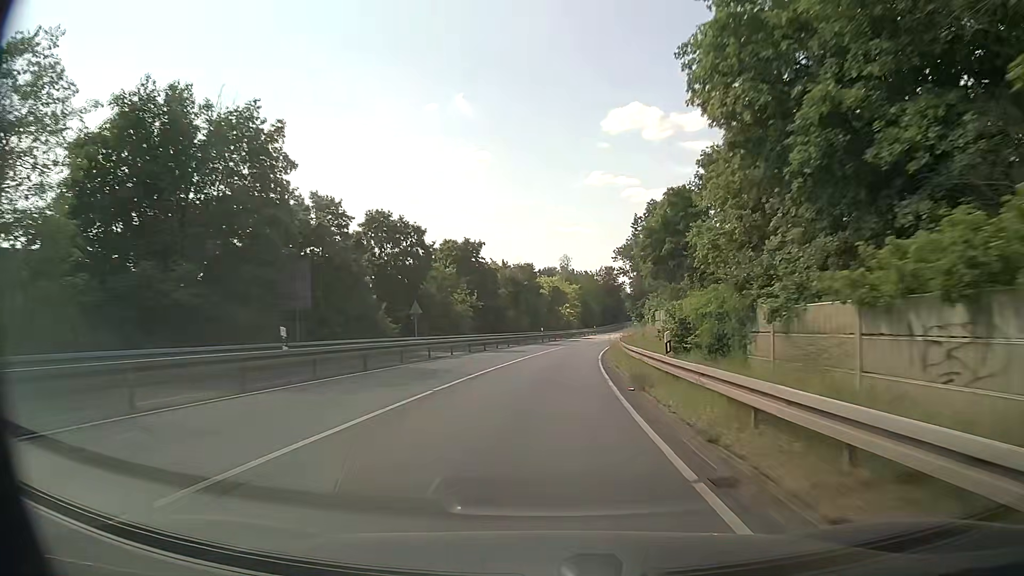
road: tertiary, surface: asphalt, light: Day
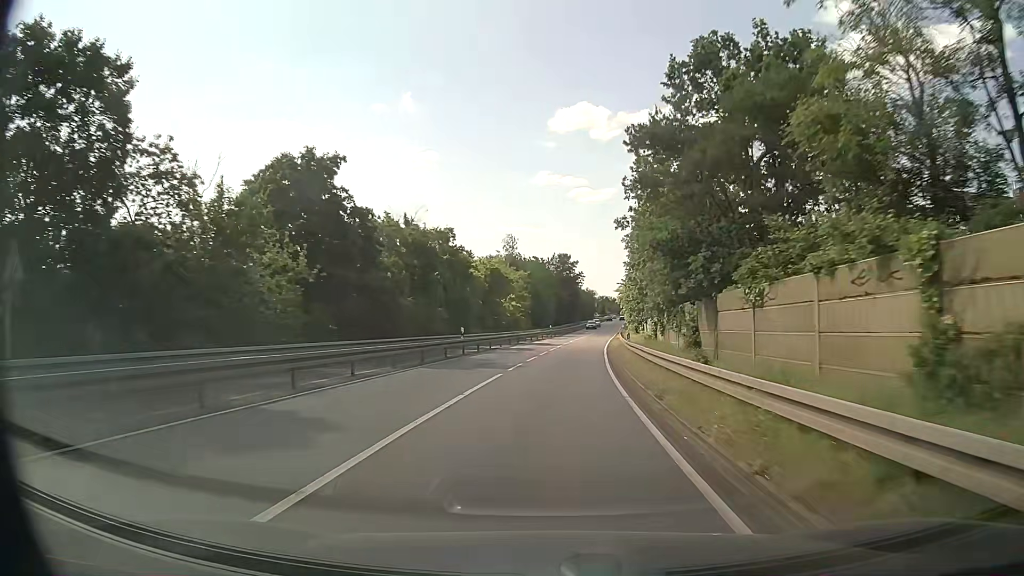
(+0.9, +30.7) m; +4°
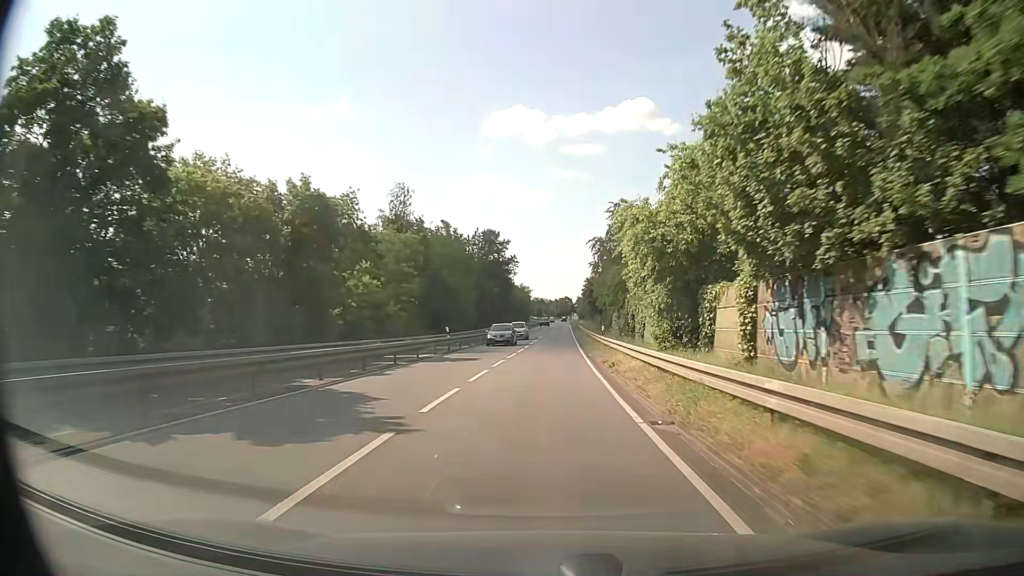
(+2.4, +41.1) m; +6°
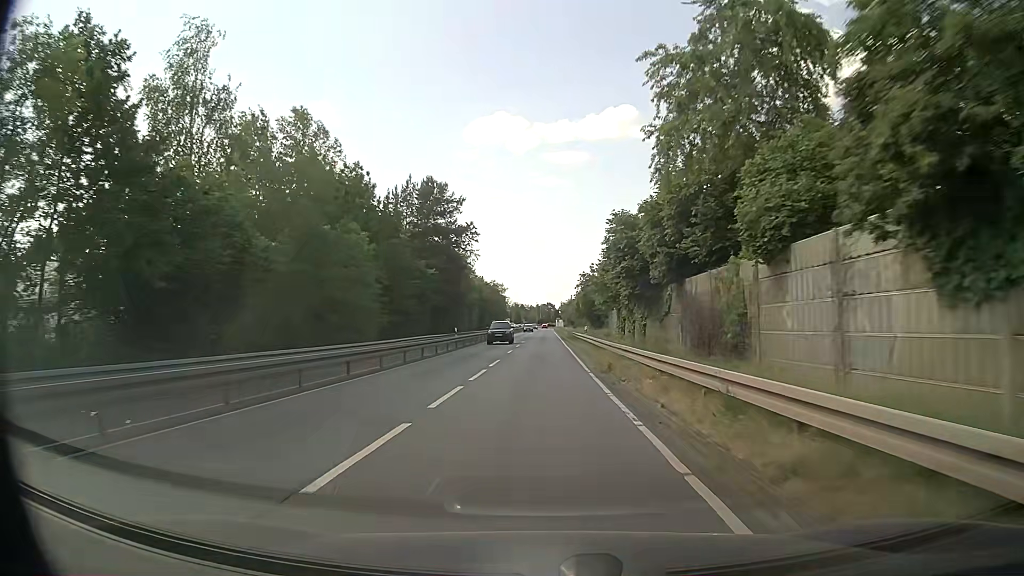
(+1.0, +41.1) m; +1°
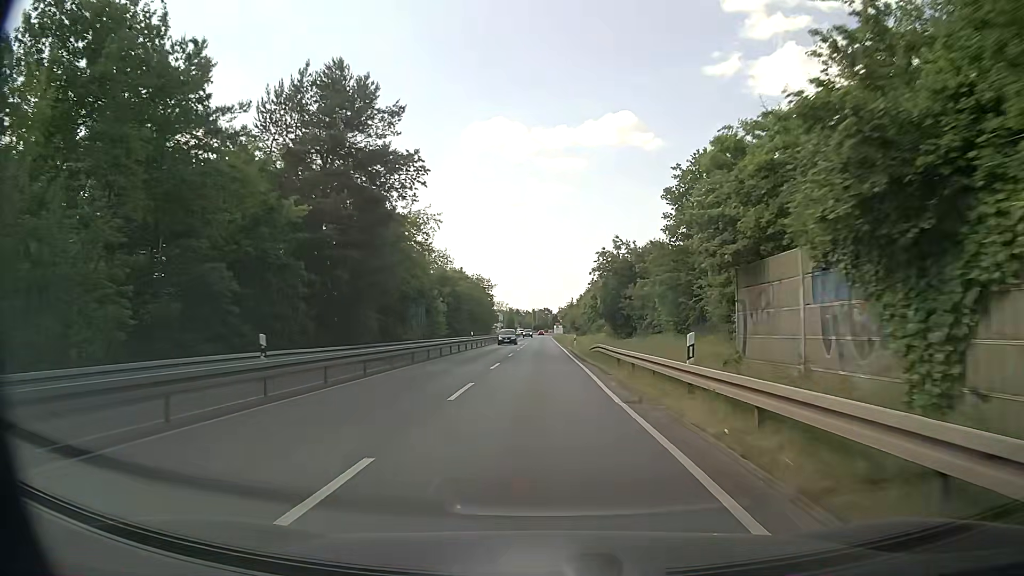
(+0.2, +30.4) m; +1°
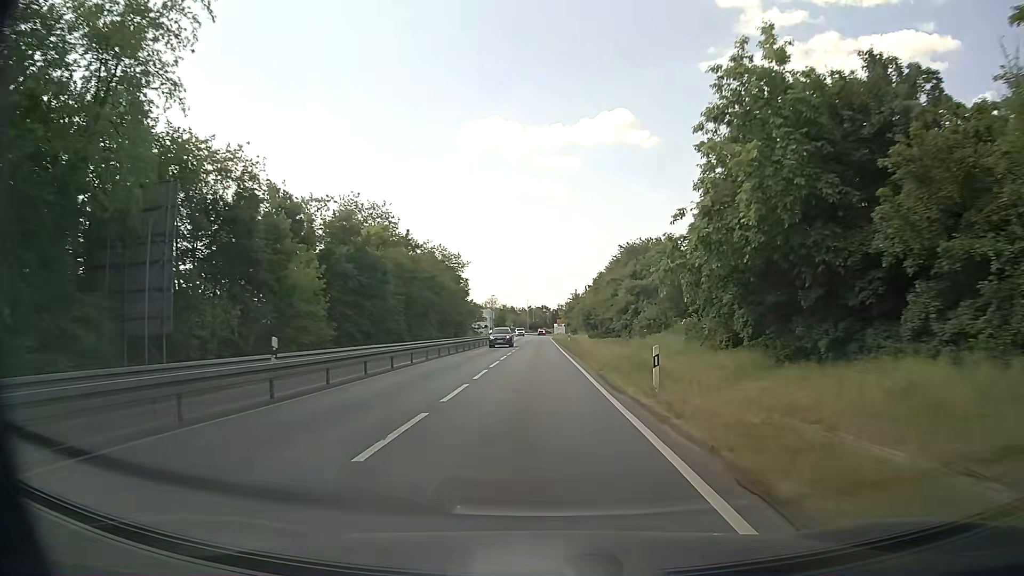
(-0.1, +39.5) m; 0°
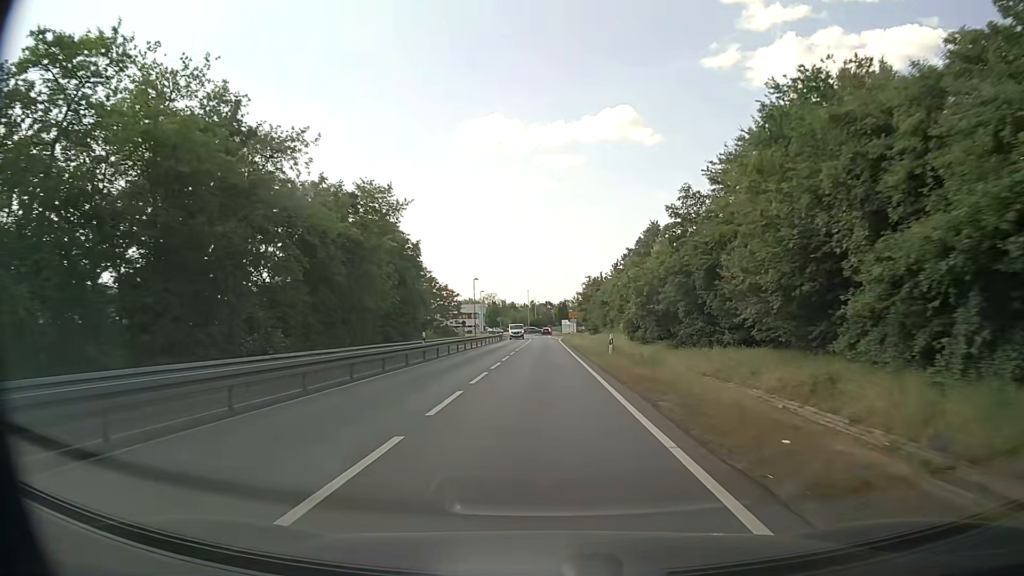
(-0.3, +38.4) m; -1°
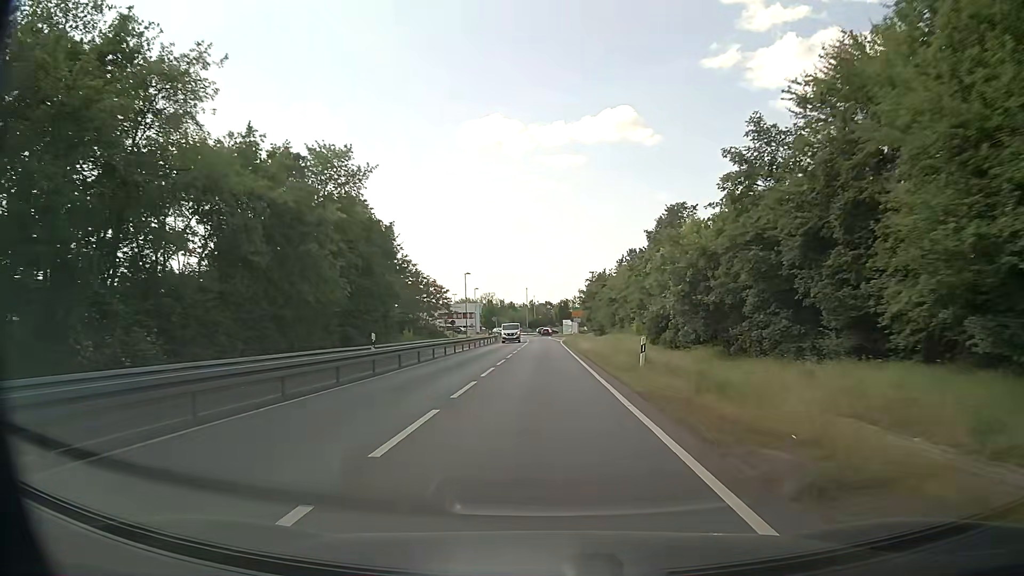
(0.0, +9.4) m; 0°
(0, +10) (0, +20) (0, +30) (0, +40) (0, +50) (0, +60) (0, +70) (0, +80) (0, +90) (0, +100) m
